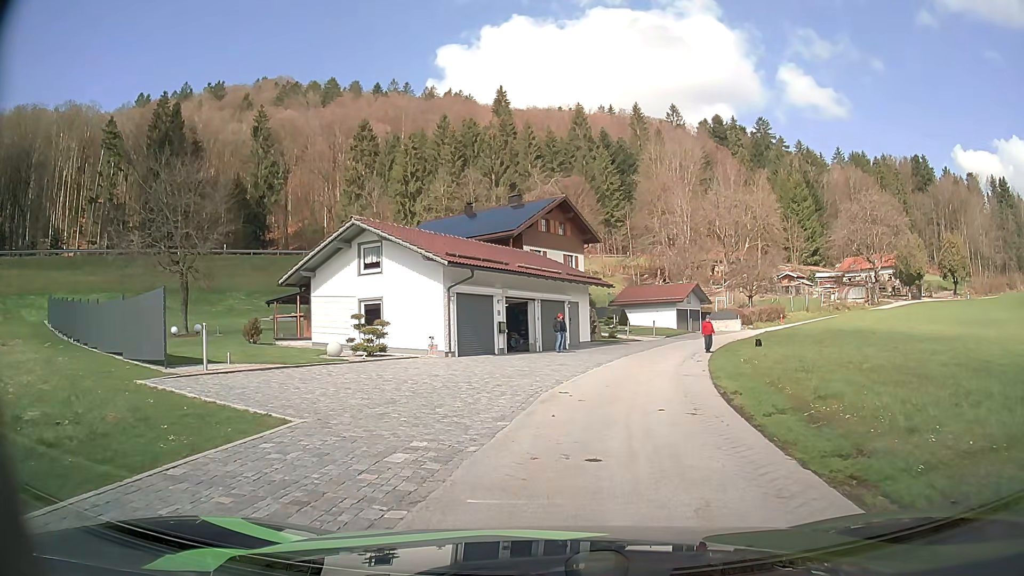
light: Day
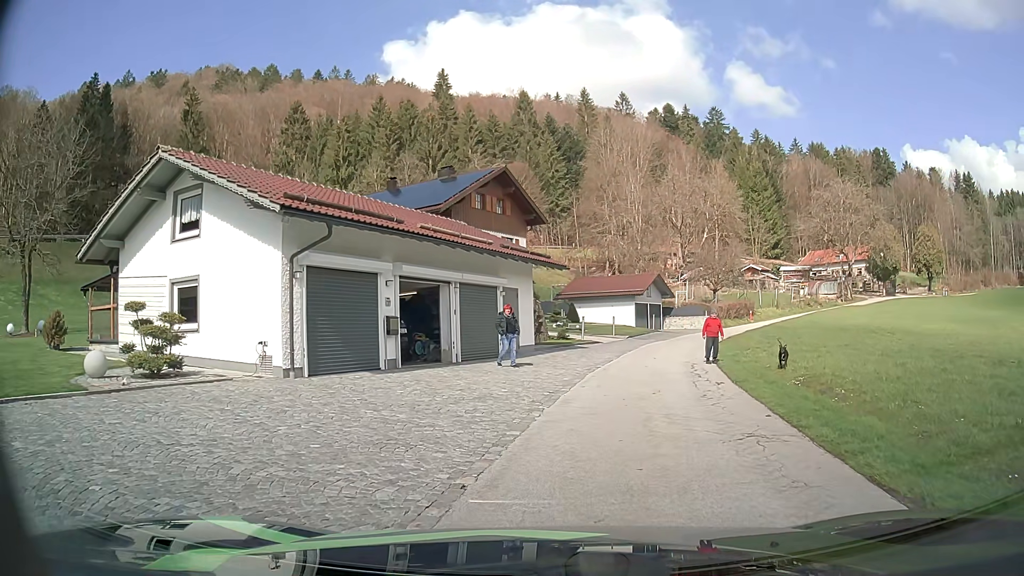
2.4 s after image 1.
(+0.4, +9.8) m; +4°
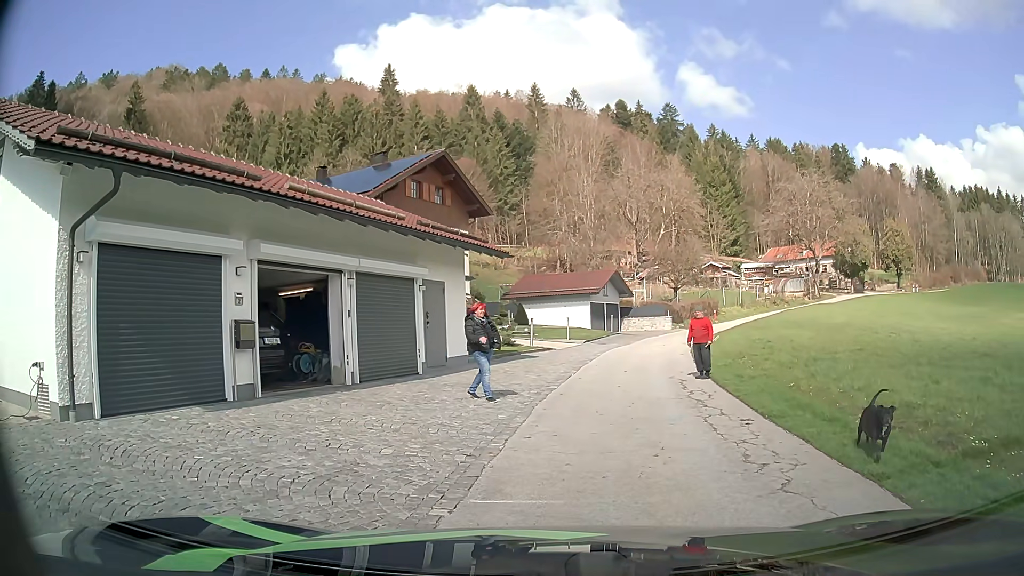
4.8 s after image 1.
(+0.3, +5.3) m; +5°
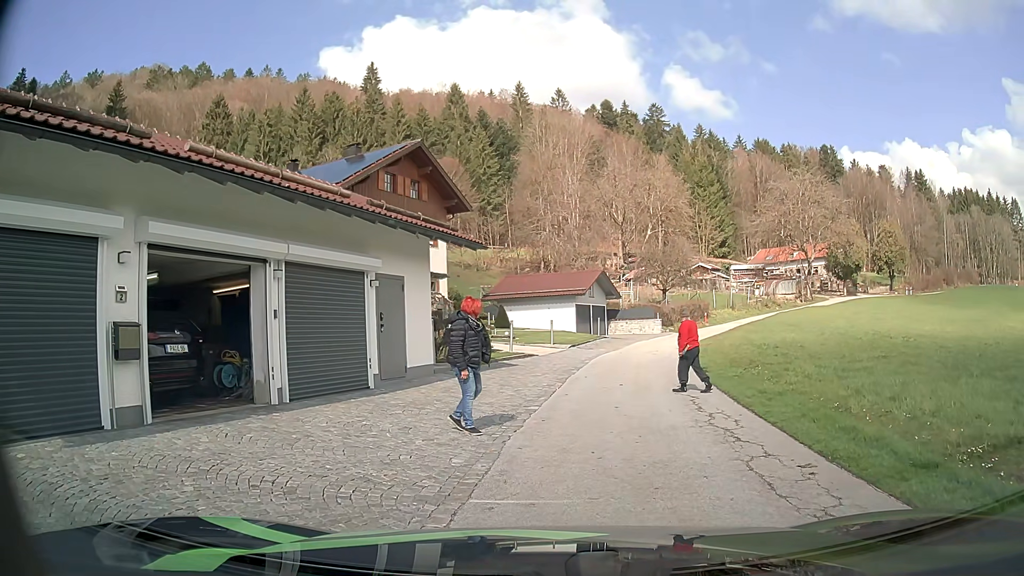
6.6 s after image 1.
(+0.1, +2.9) m; 0°
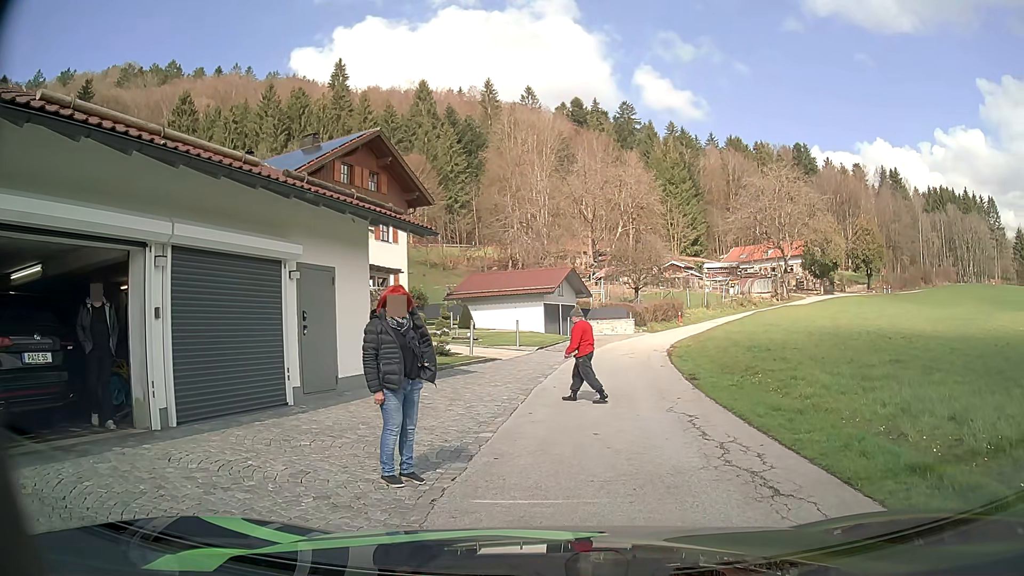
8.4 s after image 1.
(+0.1, +2.5) m; +4°
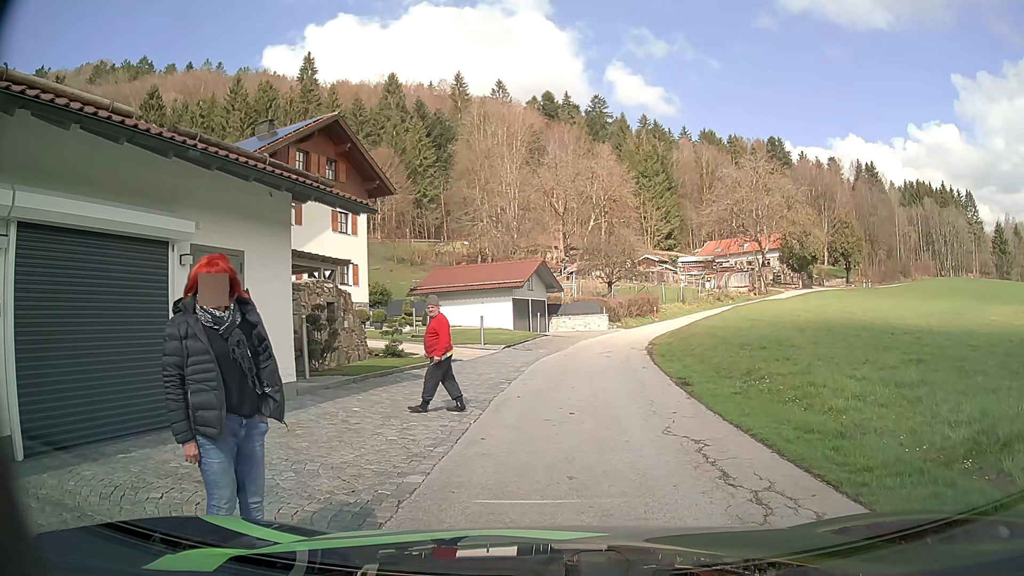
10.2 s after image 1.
(+0.1, +2.5) m; +1°
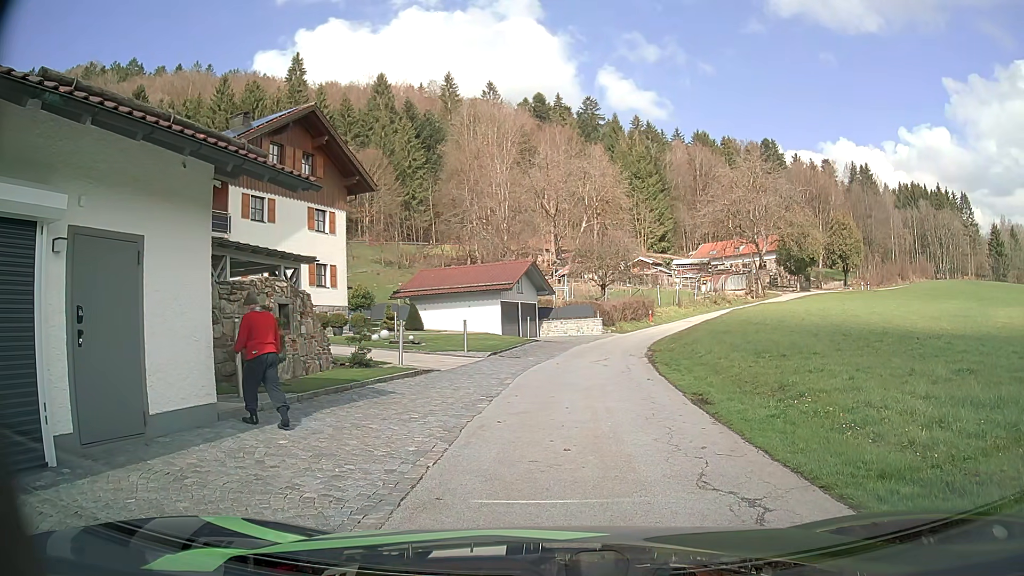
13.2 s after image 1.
(0.0, +2.4) m; 0°
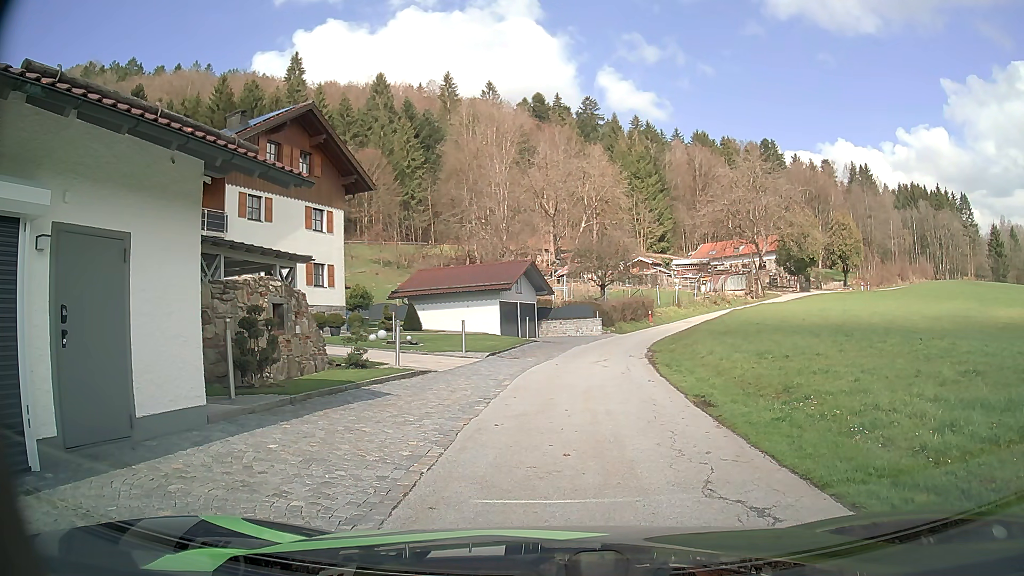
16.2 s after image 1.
(0.0, +0.4) m; 0°
